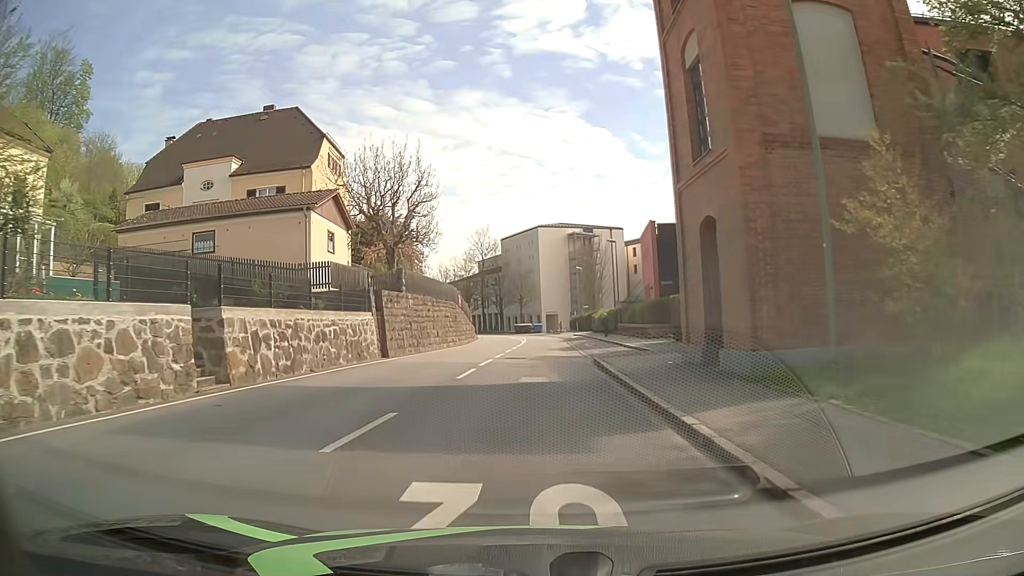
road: tertiary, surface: asphalt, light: Day
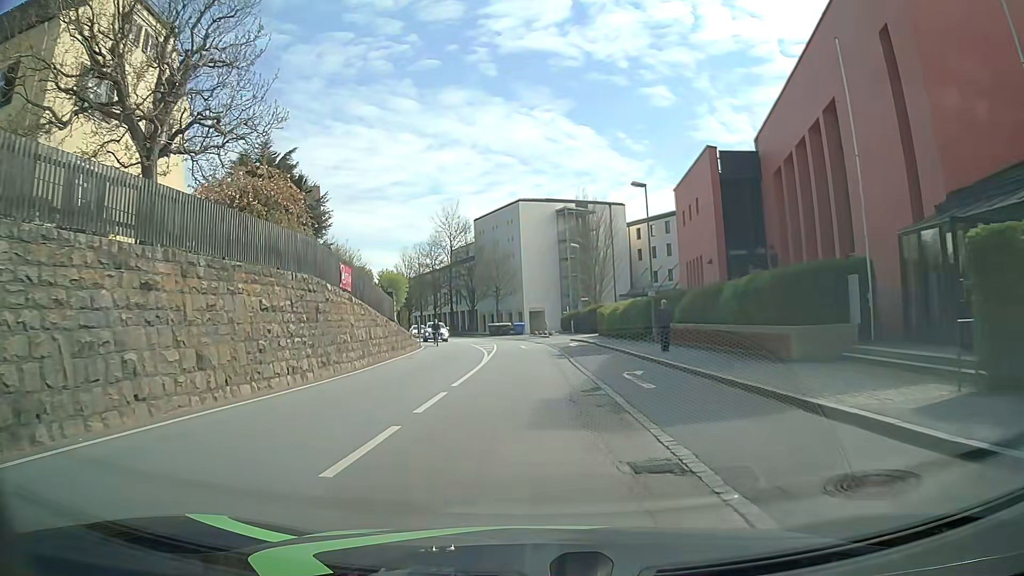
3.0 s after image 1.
(+0.3, +23.7) m; +2°
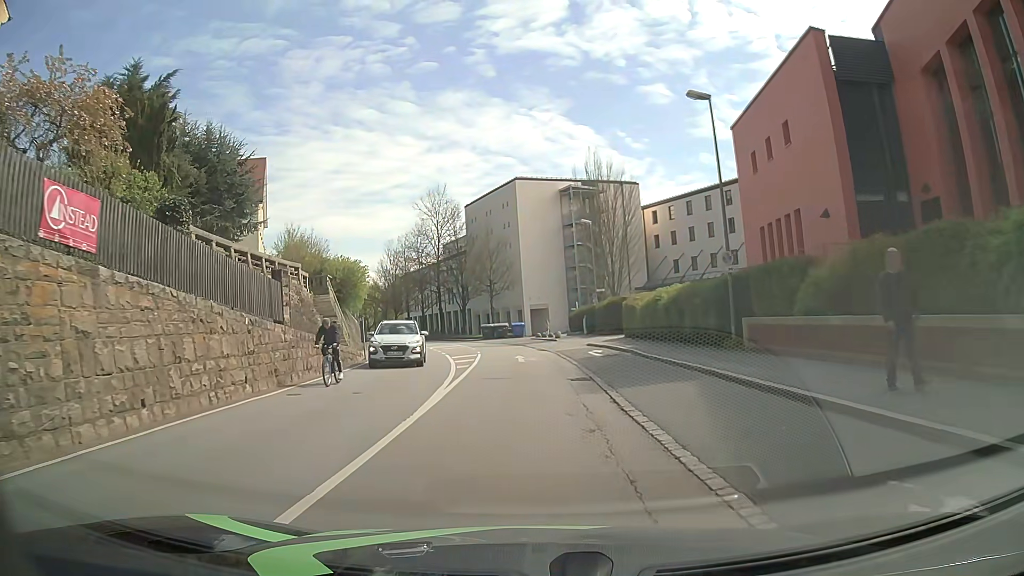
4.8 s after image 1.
(-0.2, +13.6) m; -1°
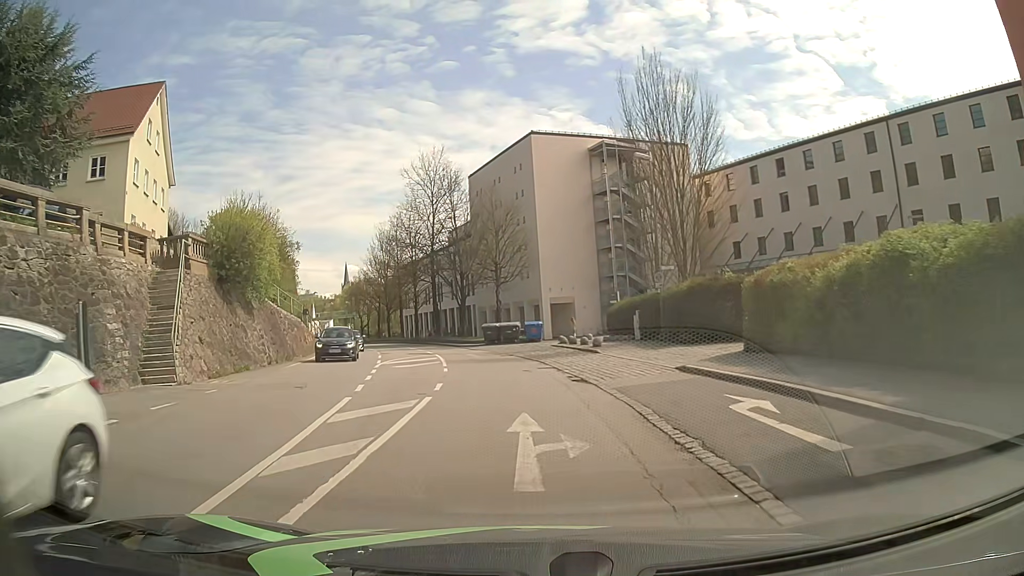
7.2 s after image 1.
(-0.4, +18.7) m; -2°
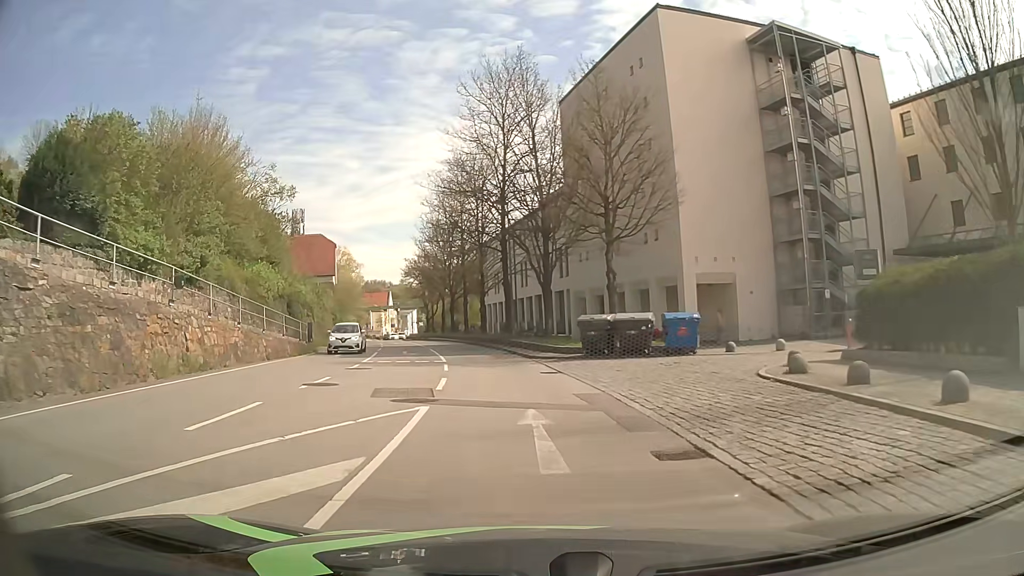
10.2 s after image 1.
(-1.6, +24.1) m; -8°
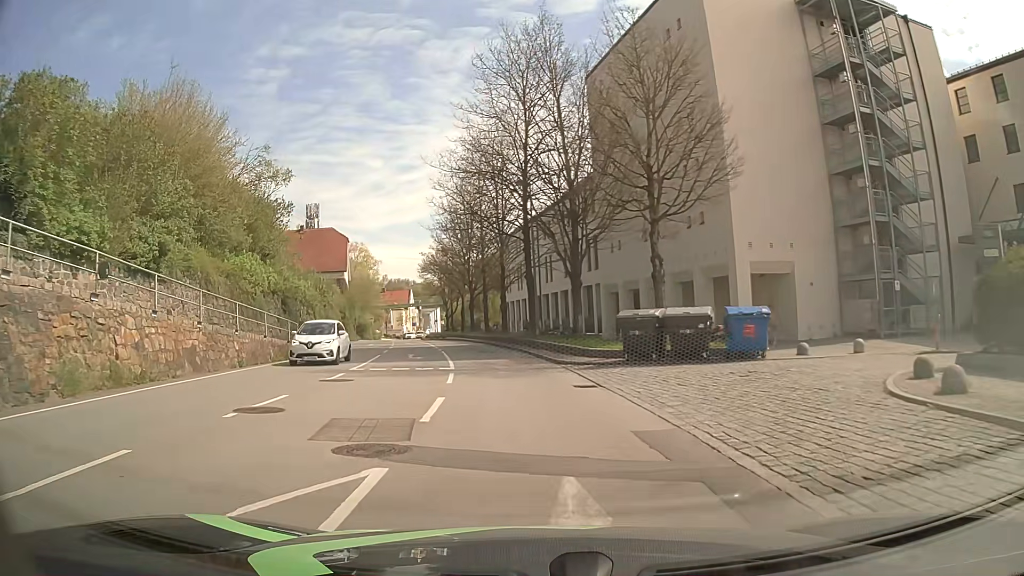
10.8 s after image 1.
(-0.1, +4.9) m; -2°
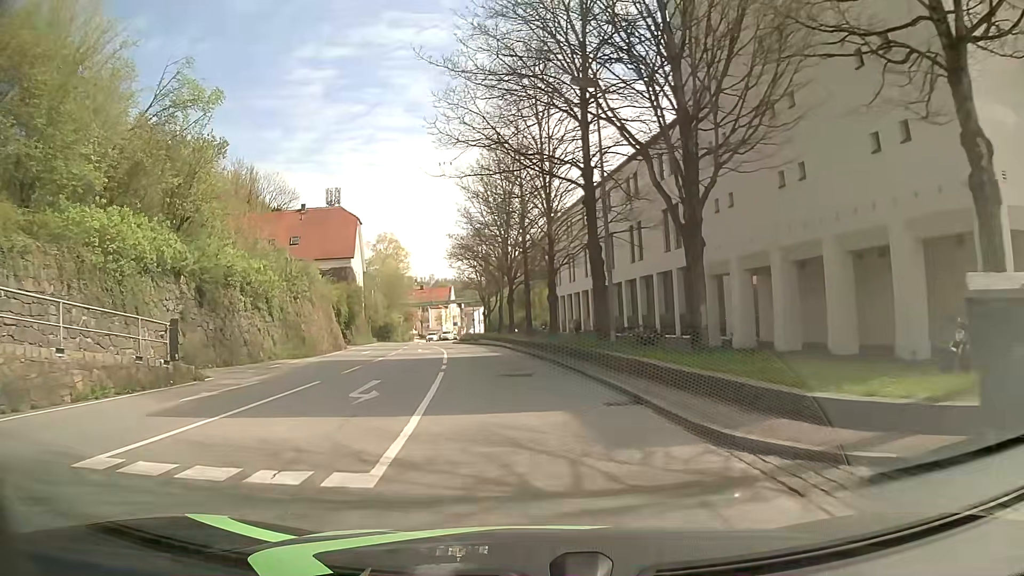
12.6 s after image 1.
(-0.7, +14.6) m; -5°
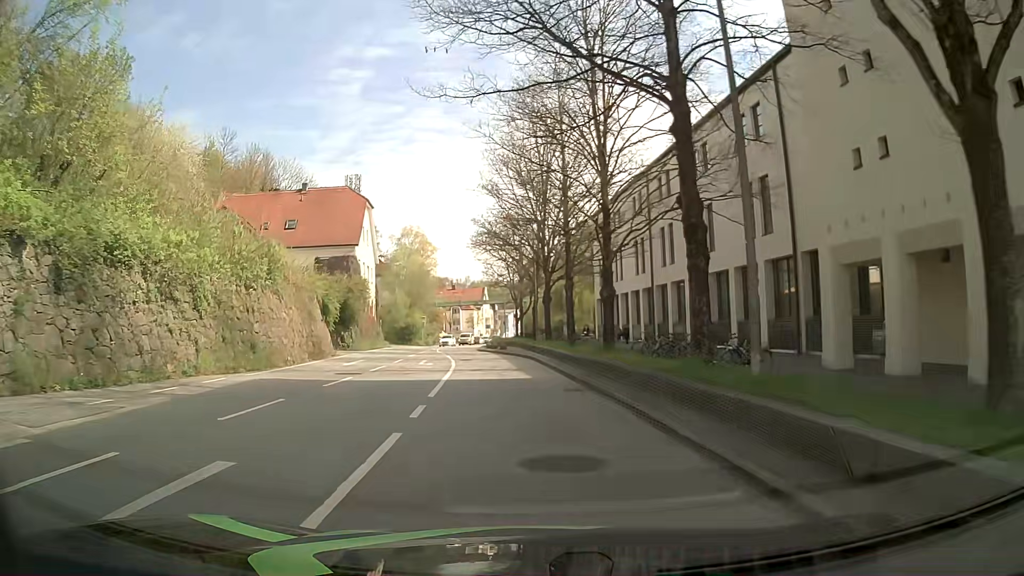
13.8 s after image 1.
(-0.2, +9.8) m; -3°
(0, +10) (-1, +20) (-2, +30) (-4, +40) (-5, +50) (-6, +60) (-7, +70) (-7, +80) (-6, +90) (-6, +100) m
